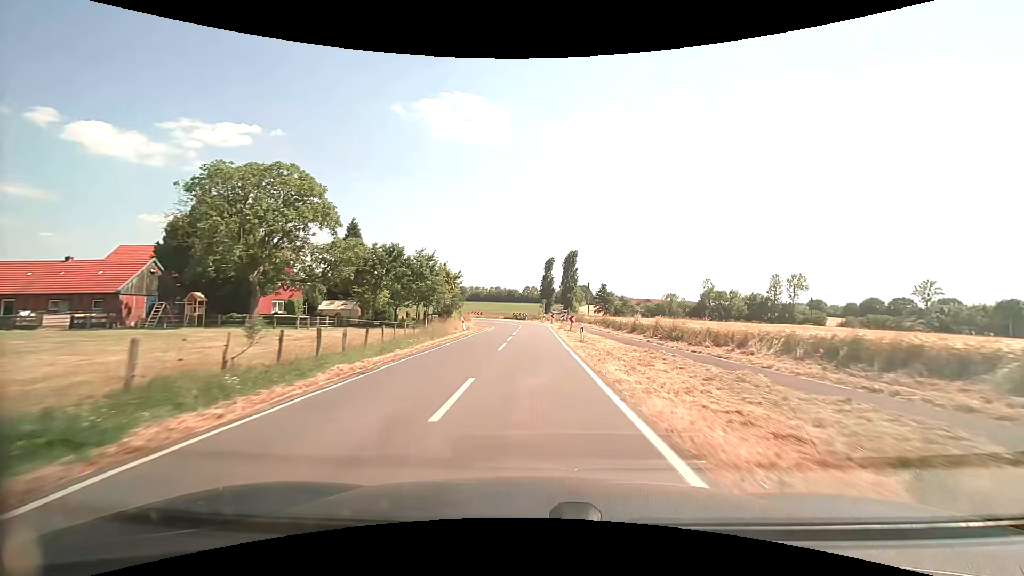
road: secondary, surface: asphalt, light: Day
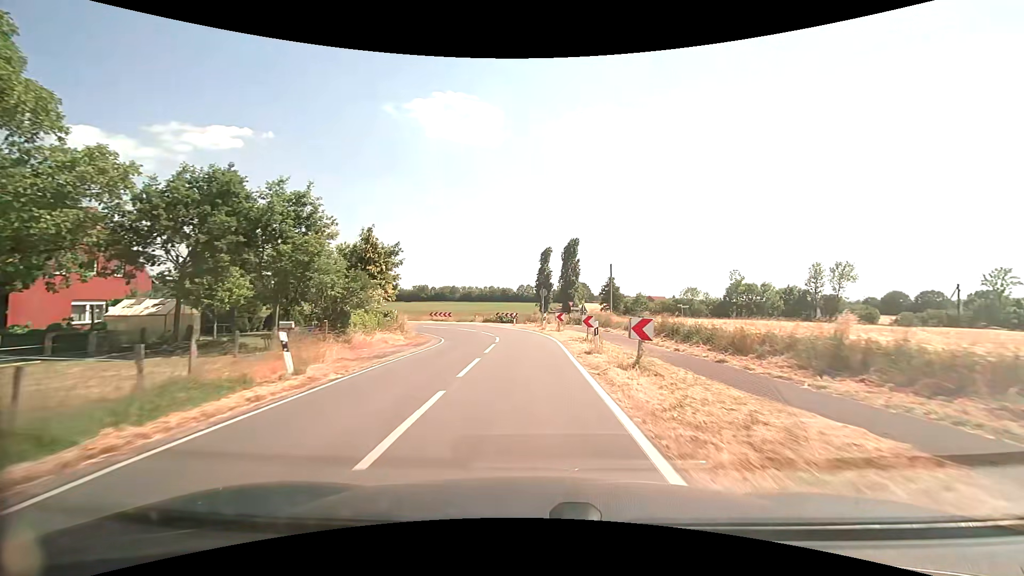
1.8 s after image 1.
(+0.2, +25.8) m; +1°
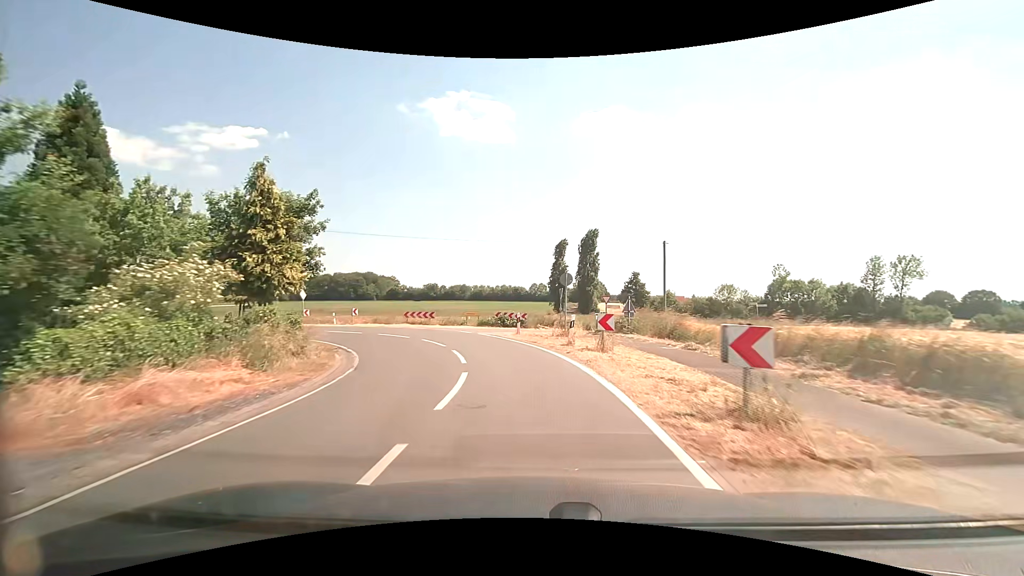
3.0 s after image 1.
(-0.1, +15.3) m; -1°
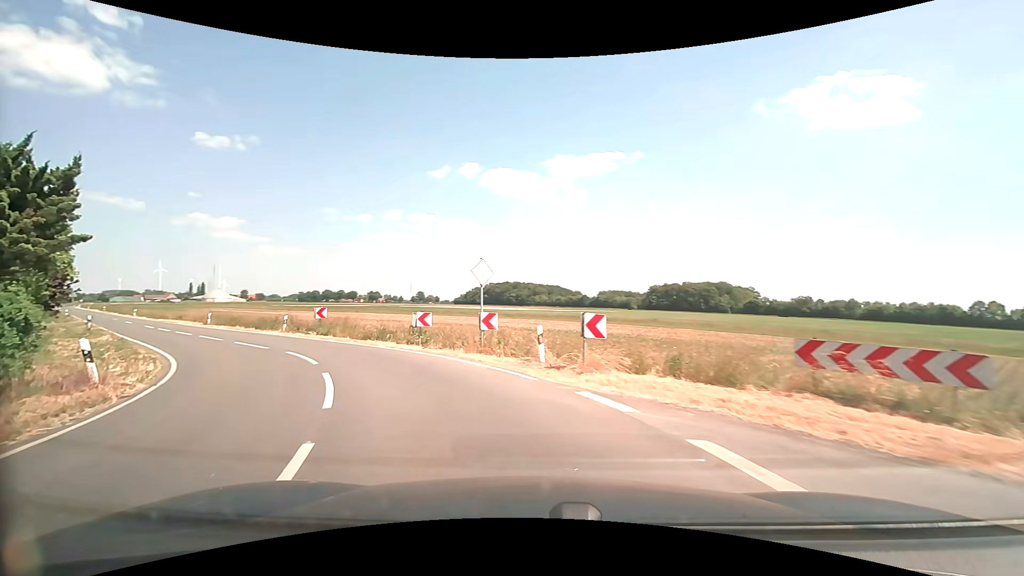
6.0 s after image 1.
(-6.7, +28.8) m; -38°
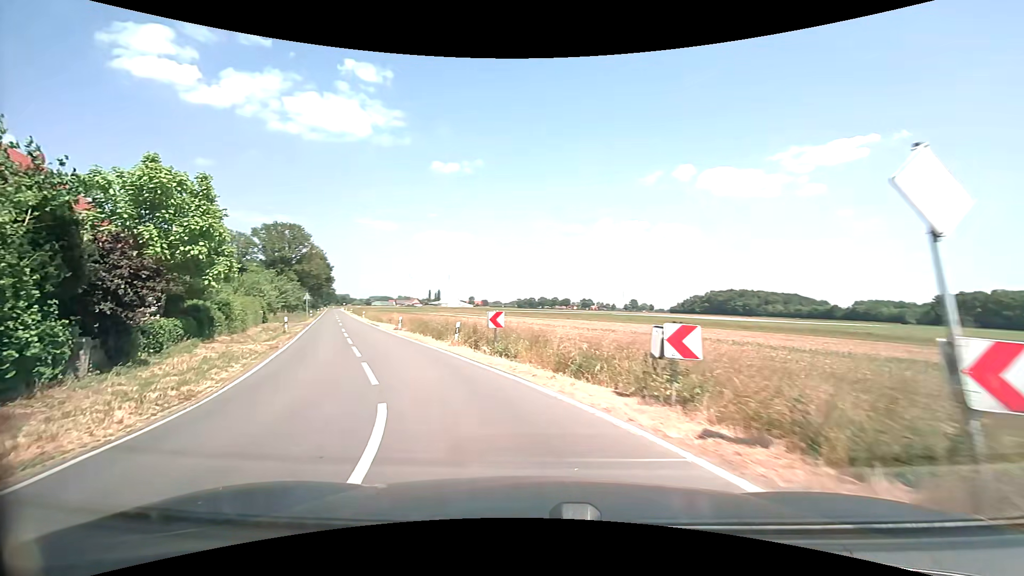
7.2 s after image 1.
(-2.1, +10.0) m; -24°
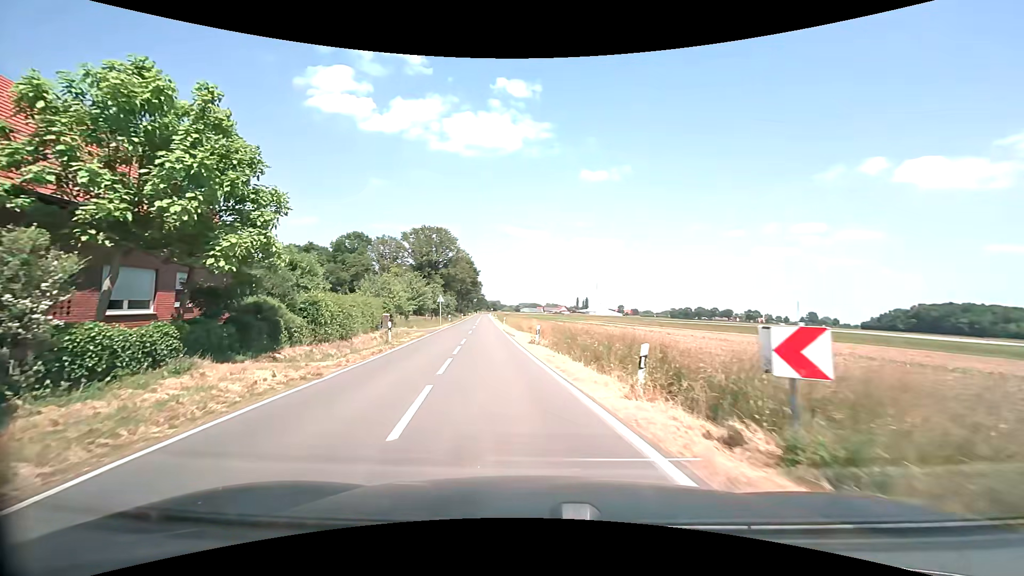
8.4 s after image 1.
(-1.8, +10.4) m; -17°
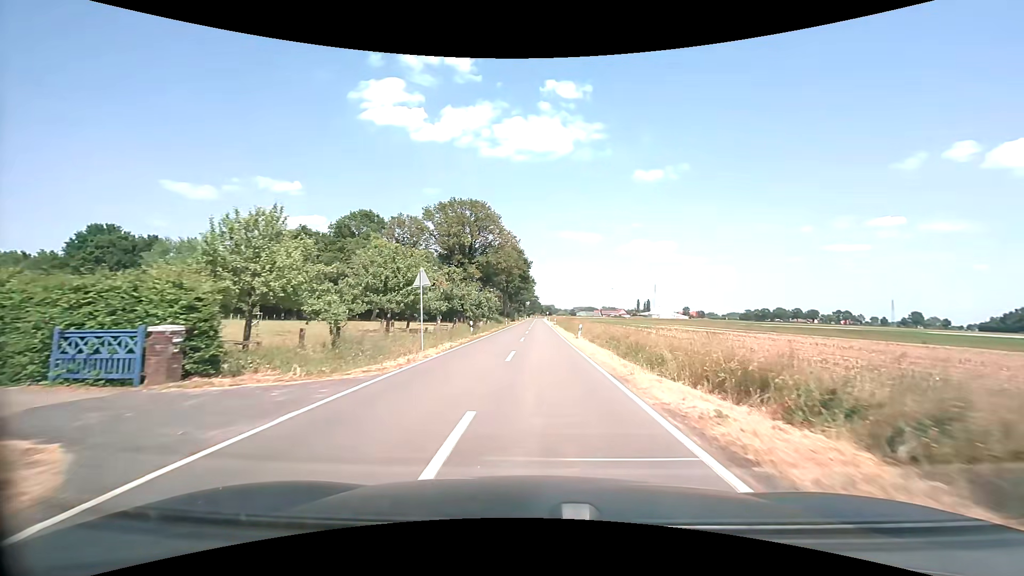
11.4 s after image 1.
(-3.3, +33.1) m; -6°
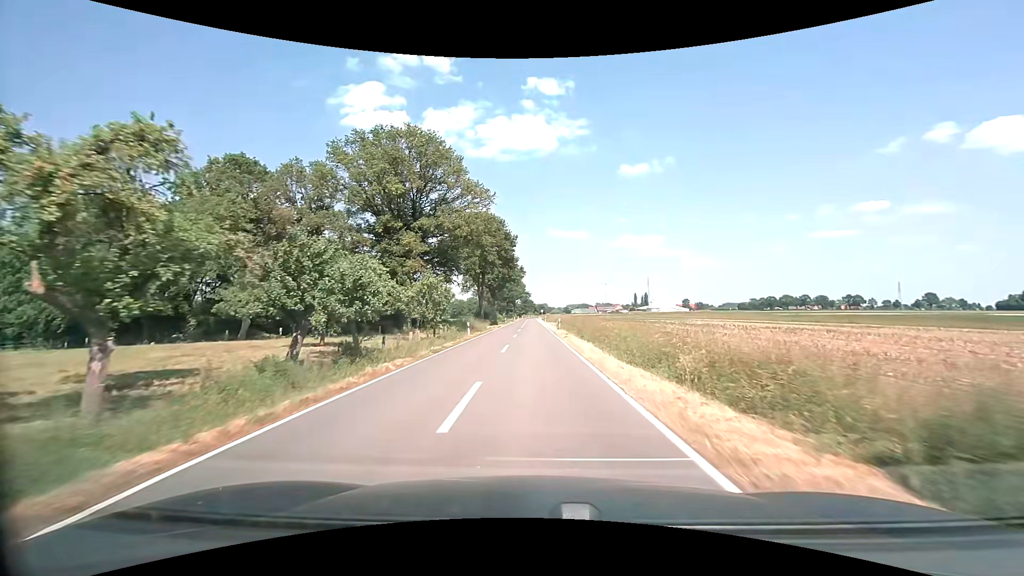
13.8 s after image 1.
(+0.3, +33.6) m; +1°
(0, +10) (0, +20) (0, +30) (0, +40) (0, +50) (0, +60) (0, +70) (0, +80) (-1, +90) (-1, +100) m
